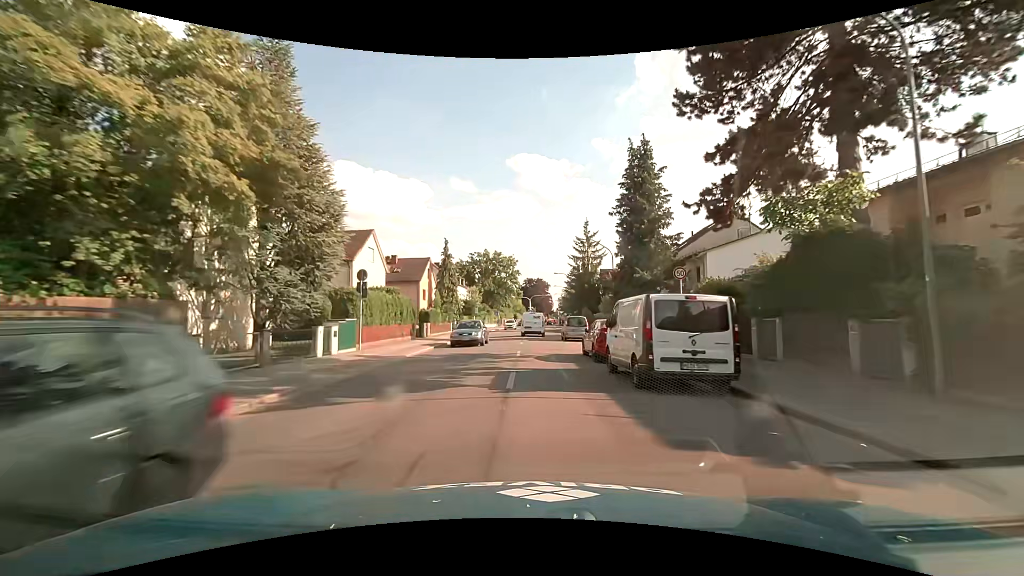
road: secondary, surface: asphalt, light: Day
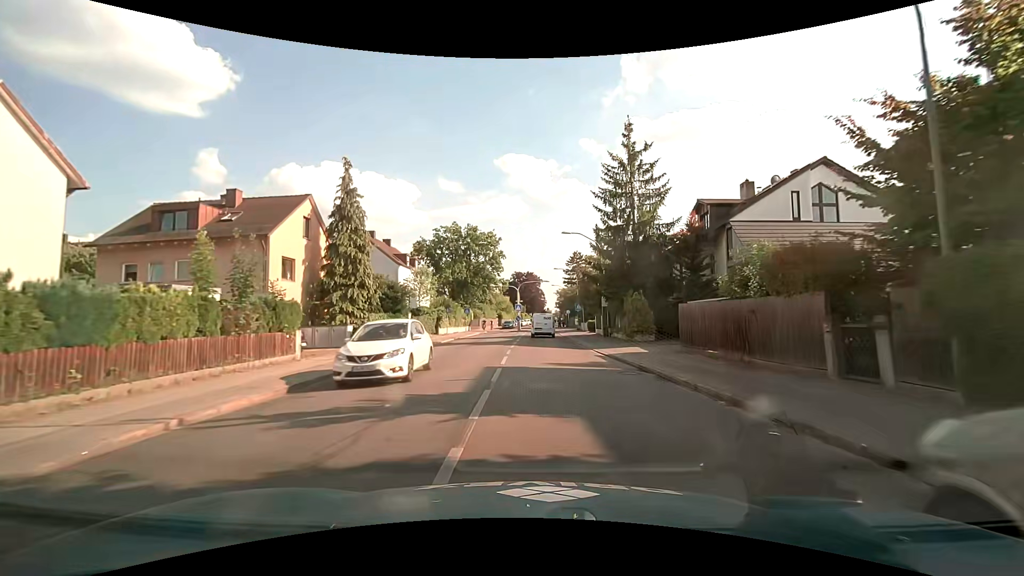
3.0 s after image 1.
(-0.1, +33.2) m; +1°
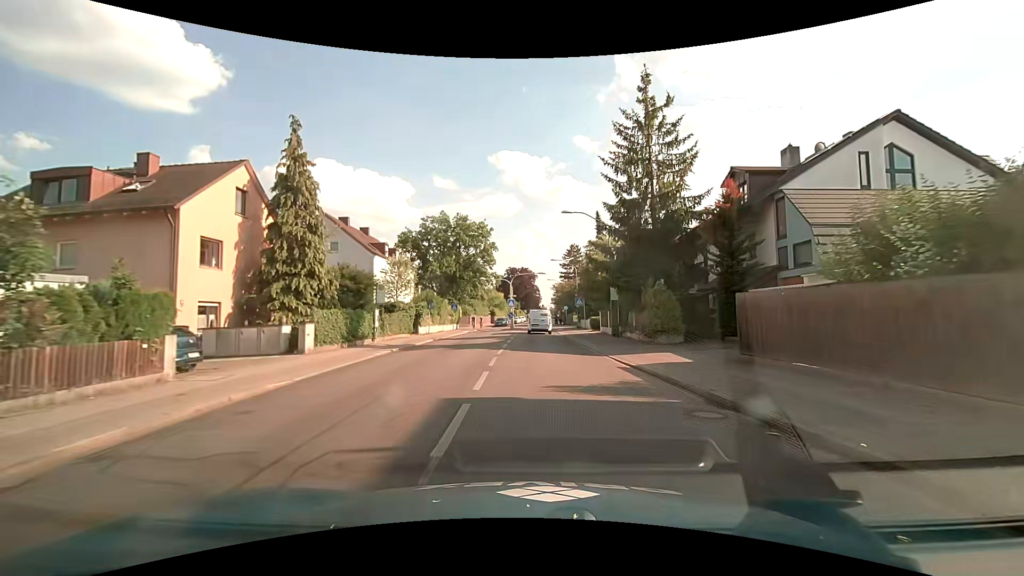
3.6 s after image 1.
(+0.1, +6.4) m; +1°
(0, +10) (0, +20) (+1, +30) (+1, +40) (+1, +50) (+1, +60) (0, +70) (+1, +80) (+1, +90) (+1, +100) m
